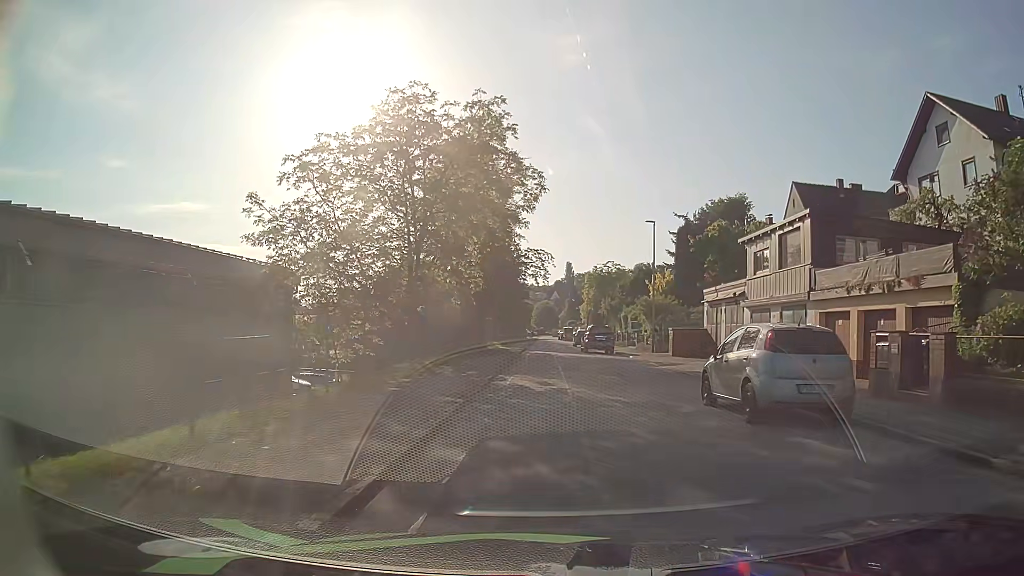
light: Day
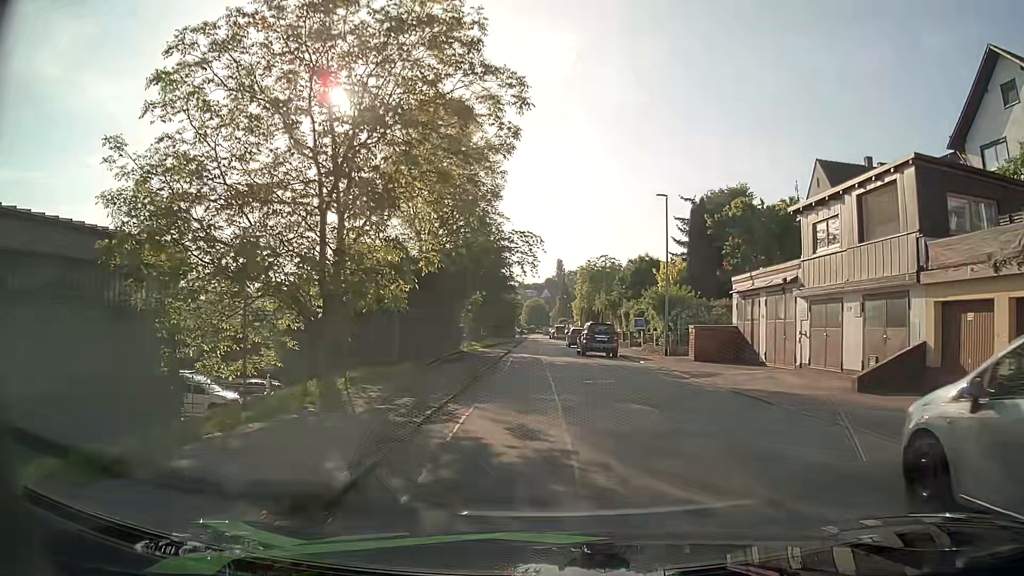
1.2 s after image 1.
(+0.1, +7.9) m; +1°
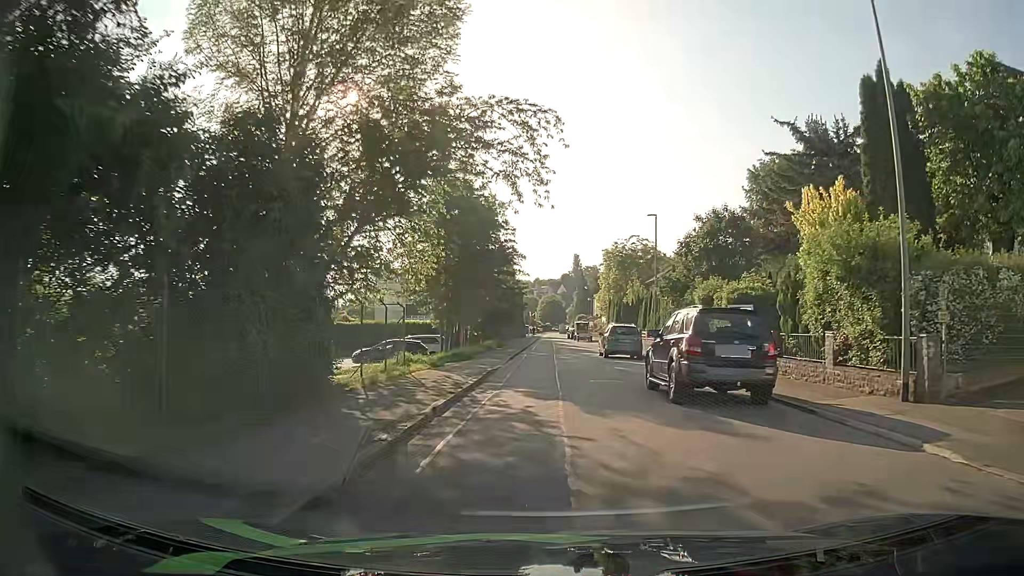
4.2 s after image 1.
(-0.2, +22.2) m; -1°
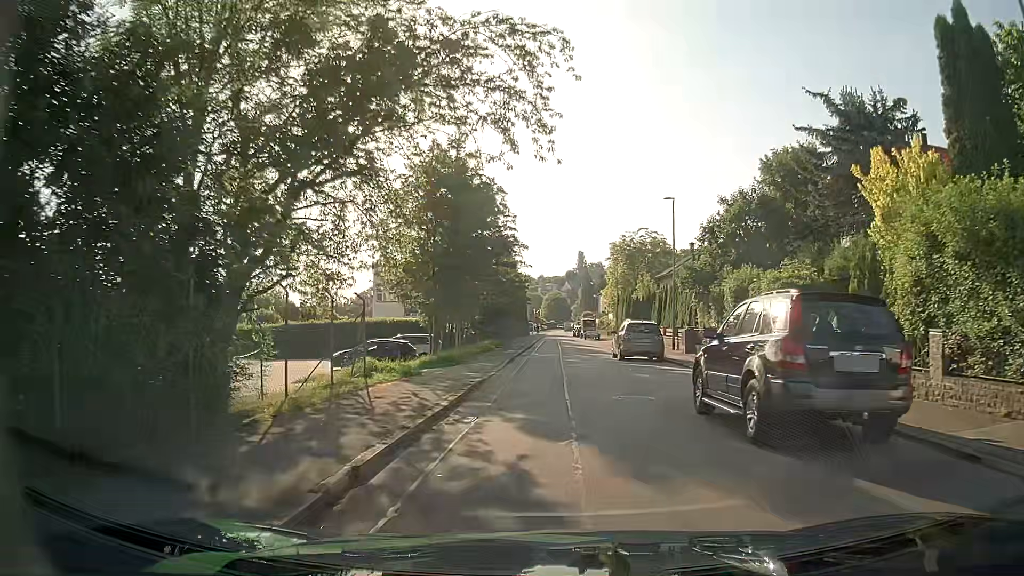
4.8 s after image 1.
(0.0, +4.6) m; -1°
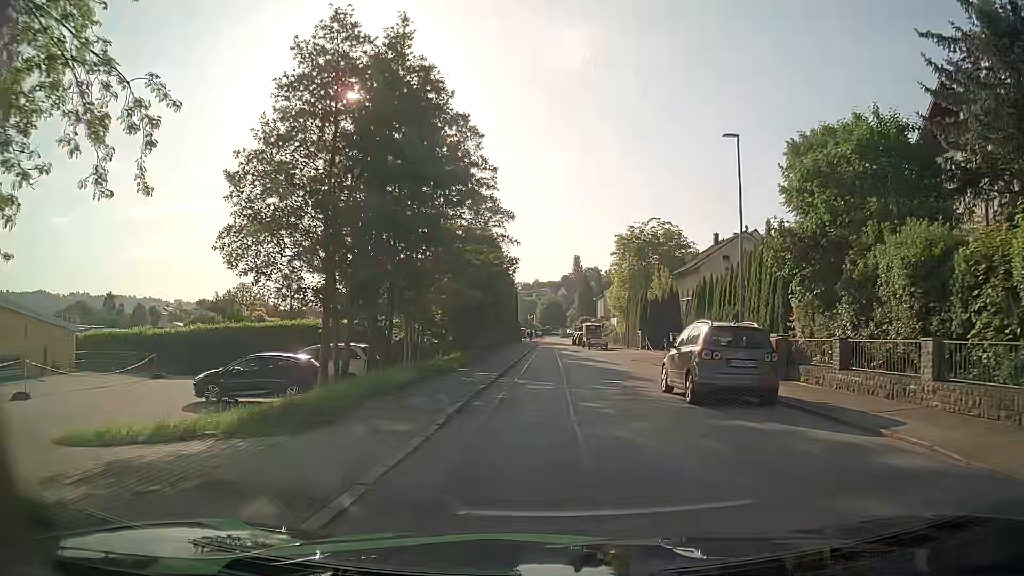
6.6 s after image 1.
(0.0, +13.5) m; +1°
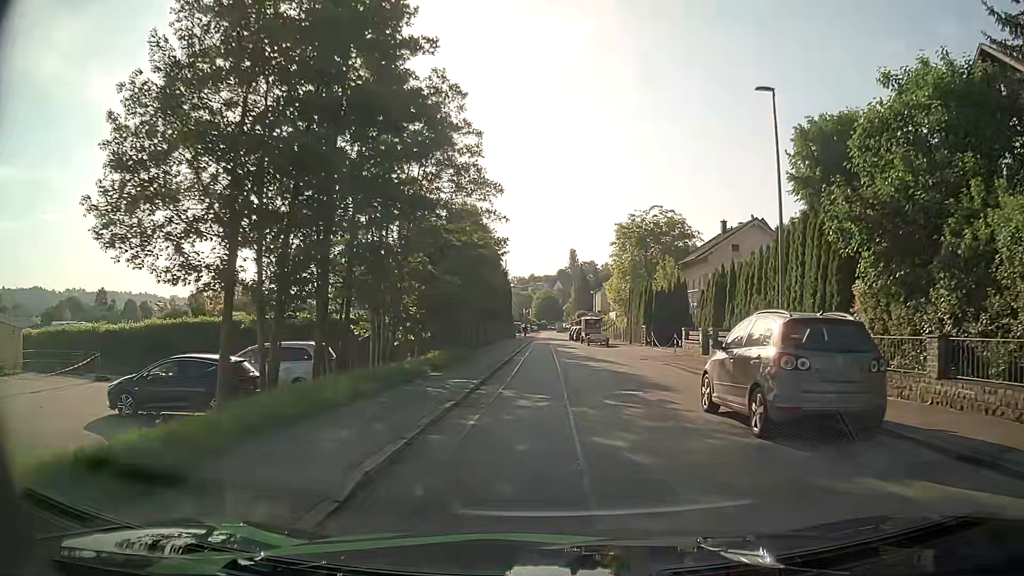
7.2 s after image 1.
(0.0, +4.5) m; 0°
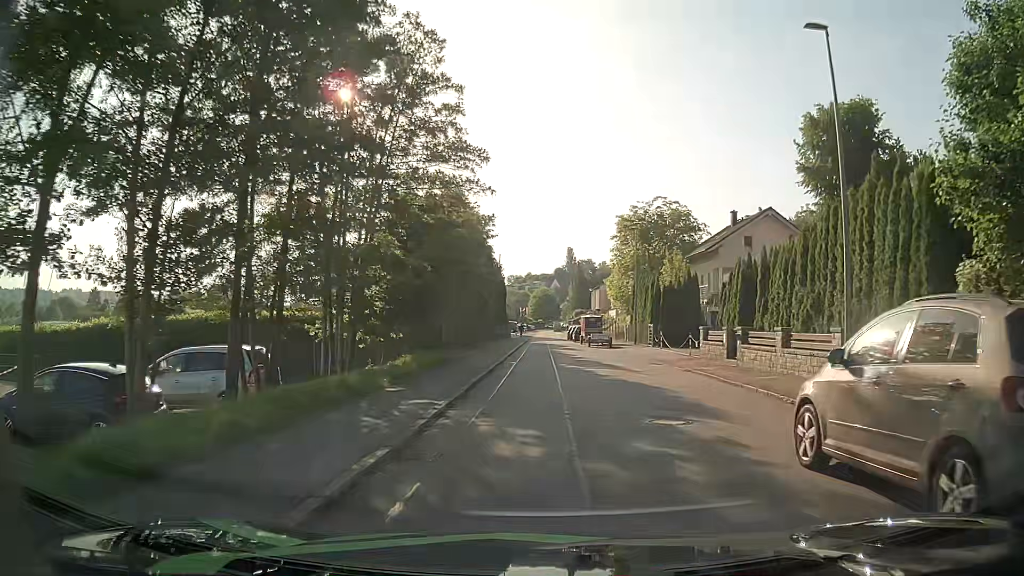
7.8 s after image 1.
(0.0, +4.5) m; 0°
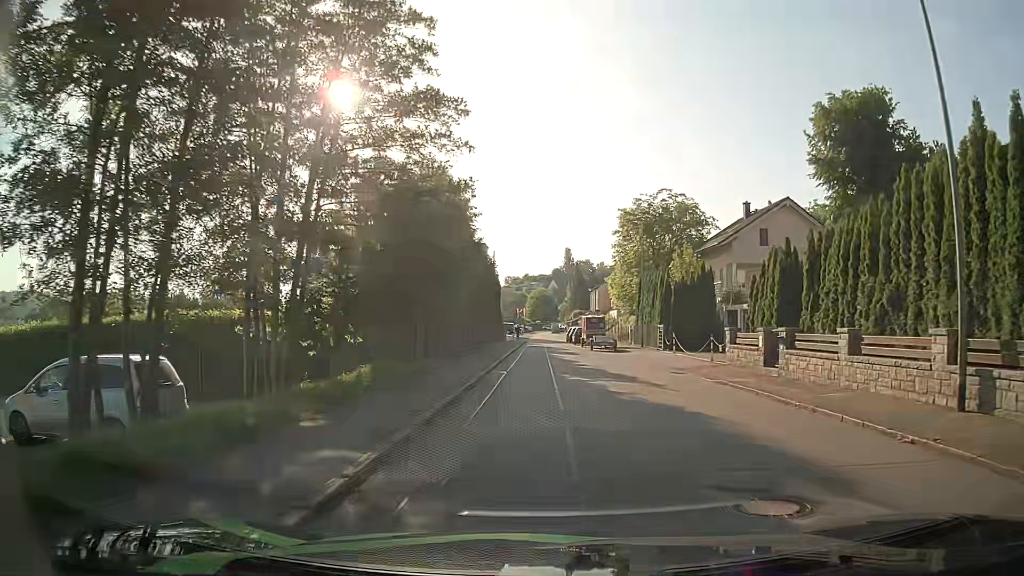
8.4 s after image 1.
(0.0, +4.6) m; +1°
